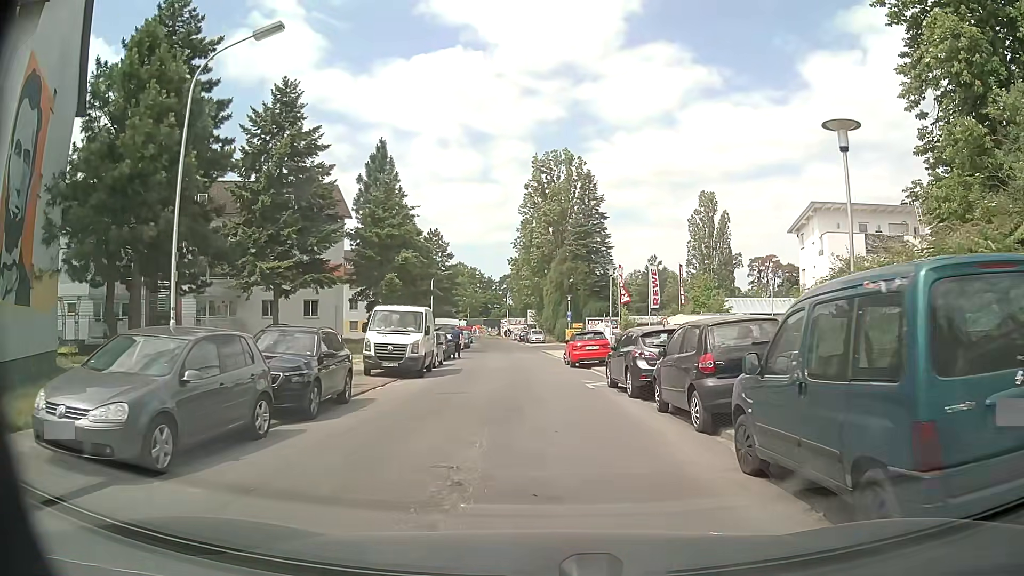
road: residential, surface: asphalt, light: Day
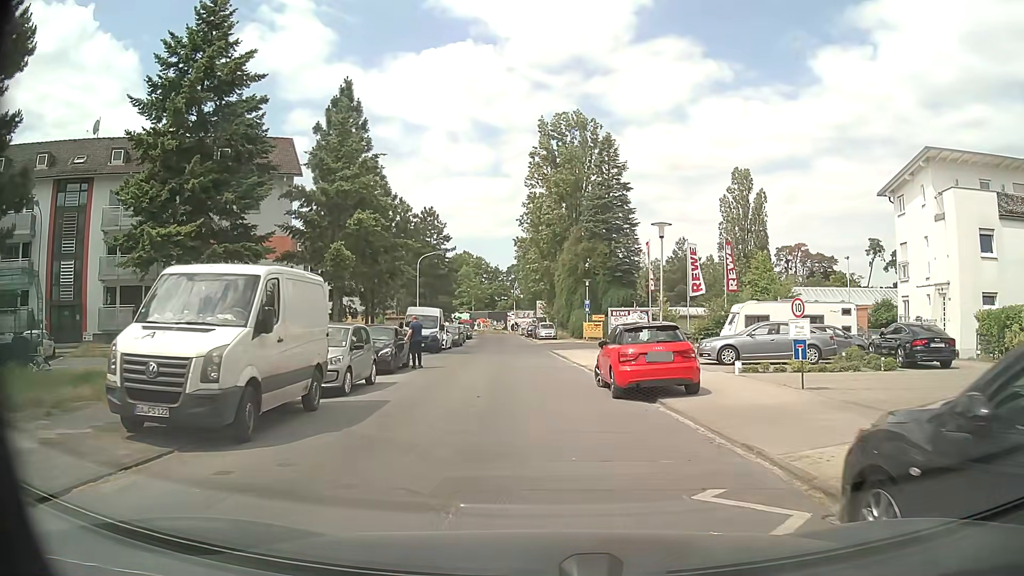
(+0.4, +13.7) m; 0°
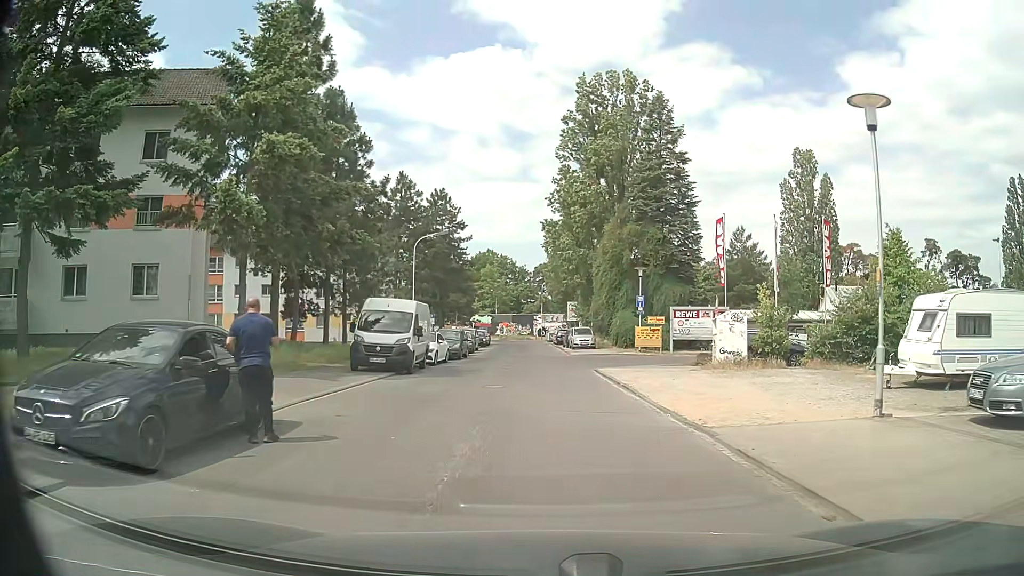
(-0.2, +14.5) m; 0°
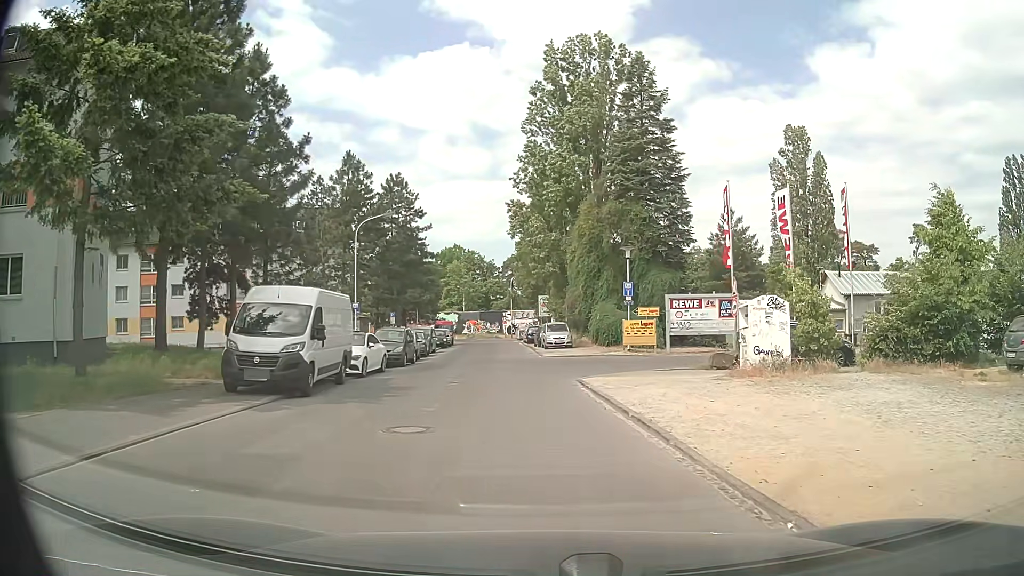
(0.0, +7.3) m; +2°
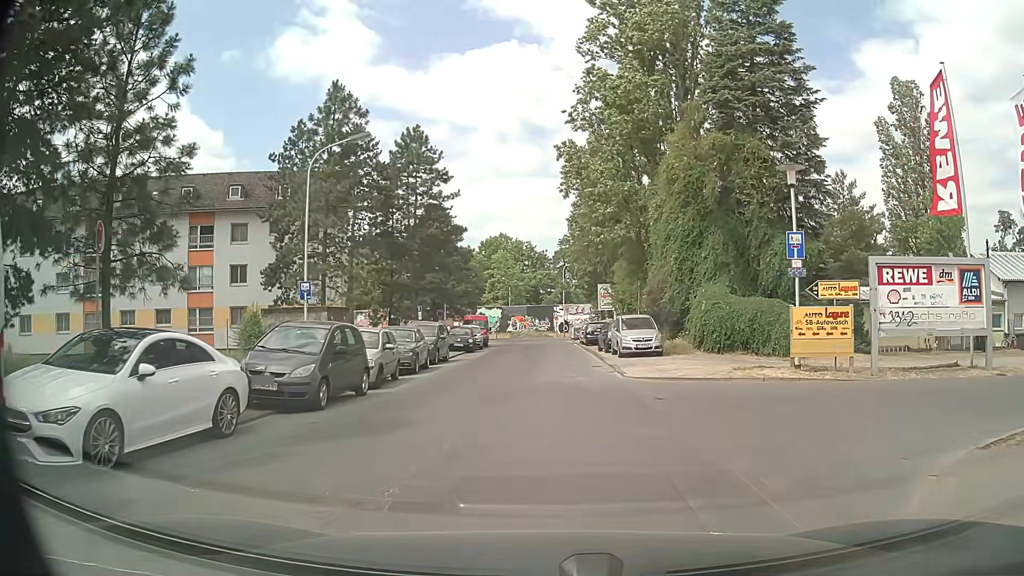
(-0.9, +15.4) m; -5°
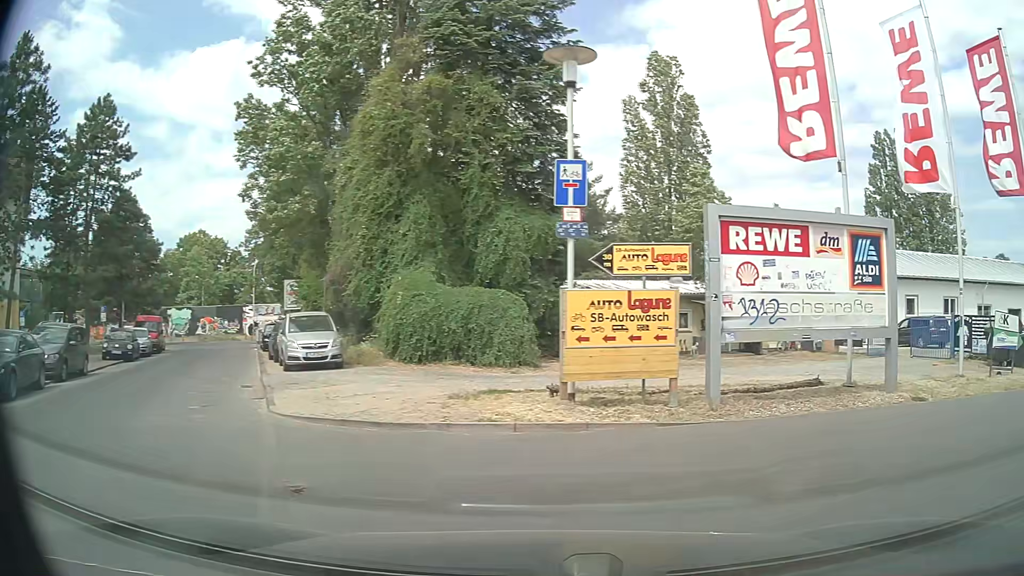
(+0.8, +7.0) m; +25°
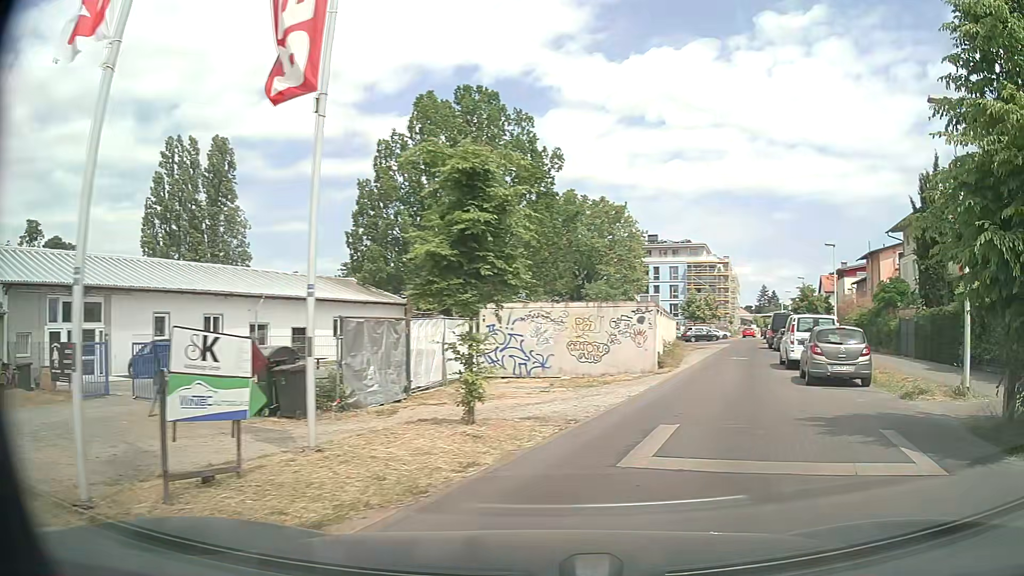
(+4.6, +7.4) m; +60°
